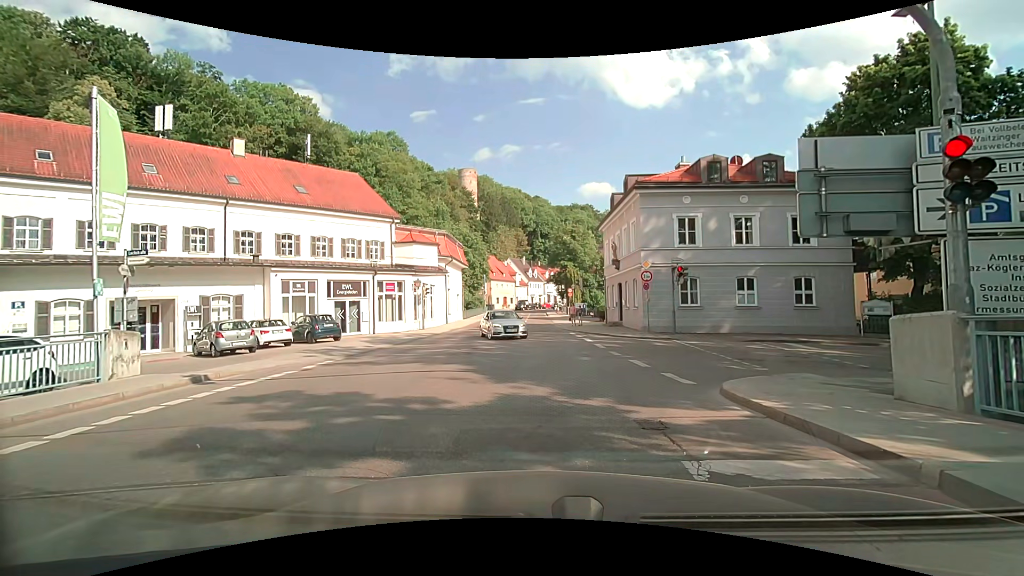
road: residential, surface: asphalt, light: Day
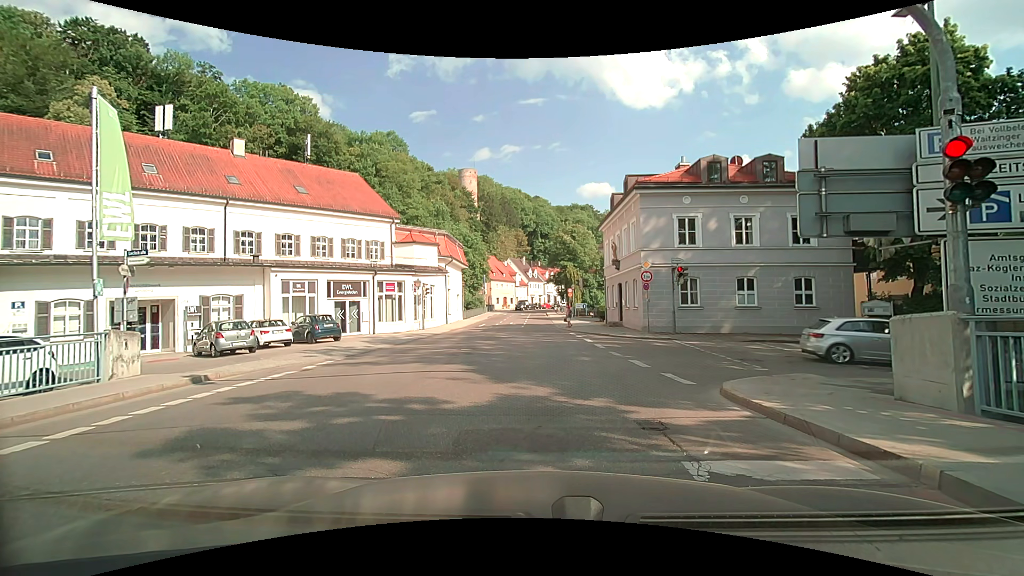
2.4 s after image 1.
(0.0, +0.1) m; 0°
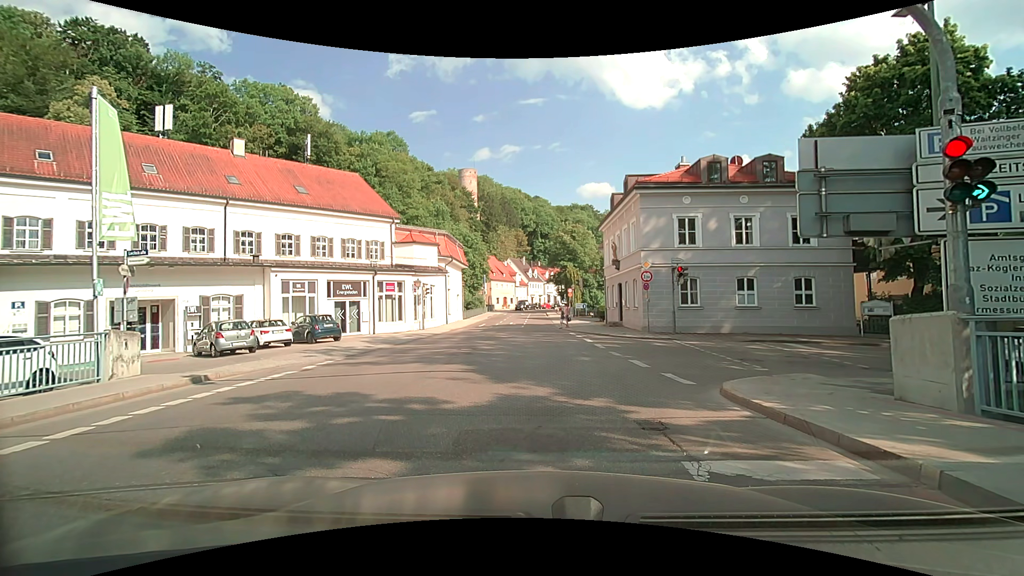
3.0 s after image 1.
(0.0, 0.0) m; 0°
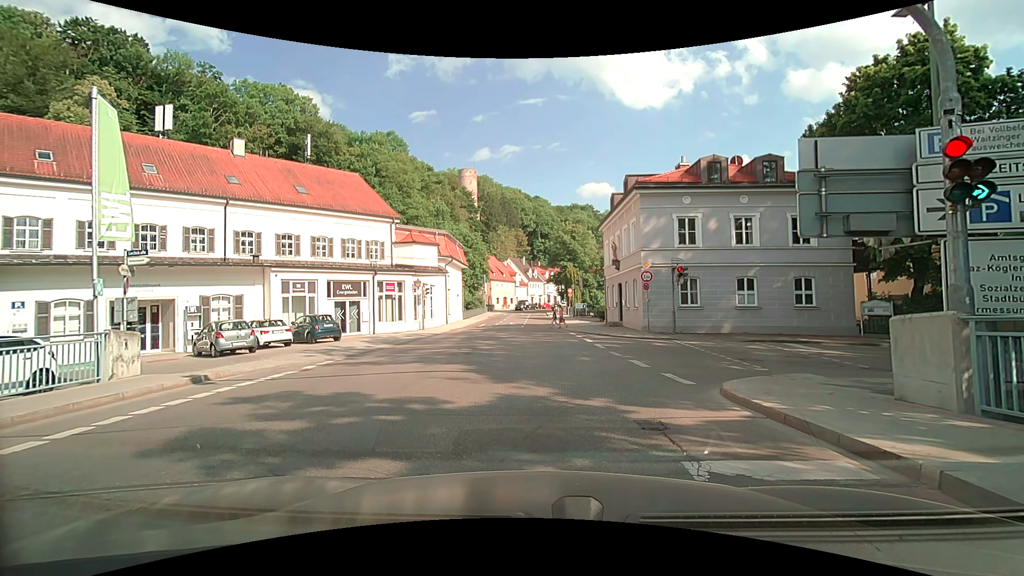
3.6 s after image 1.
(0.0, 0.0) m; 0°
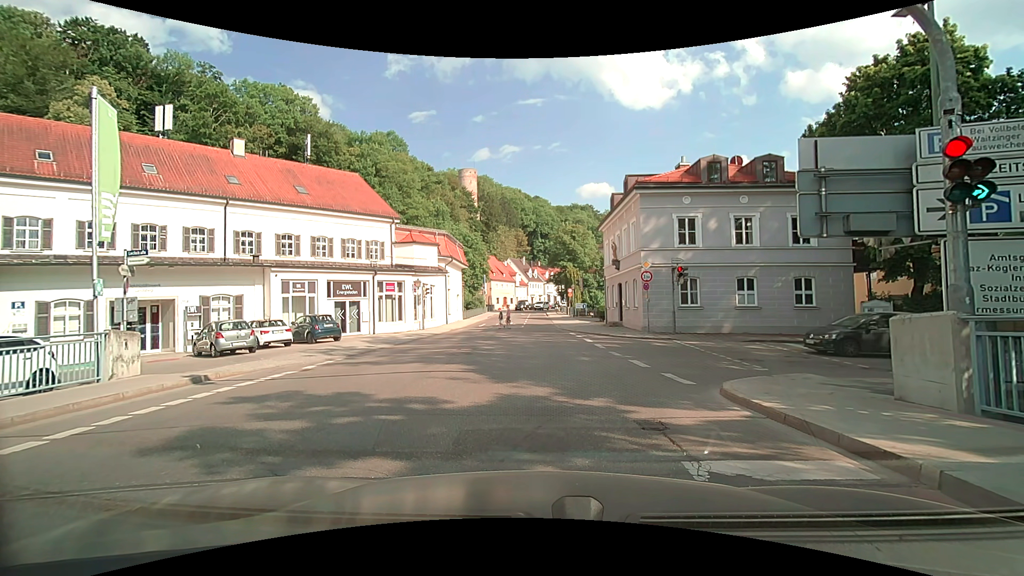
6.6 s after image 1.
(0.0, 0.0) m; 0°
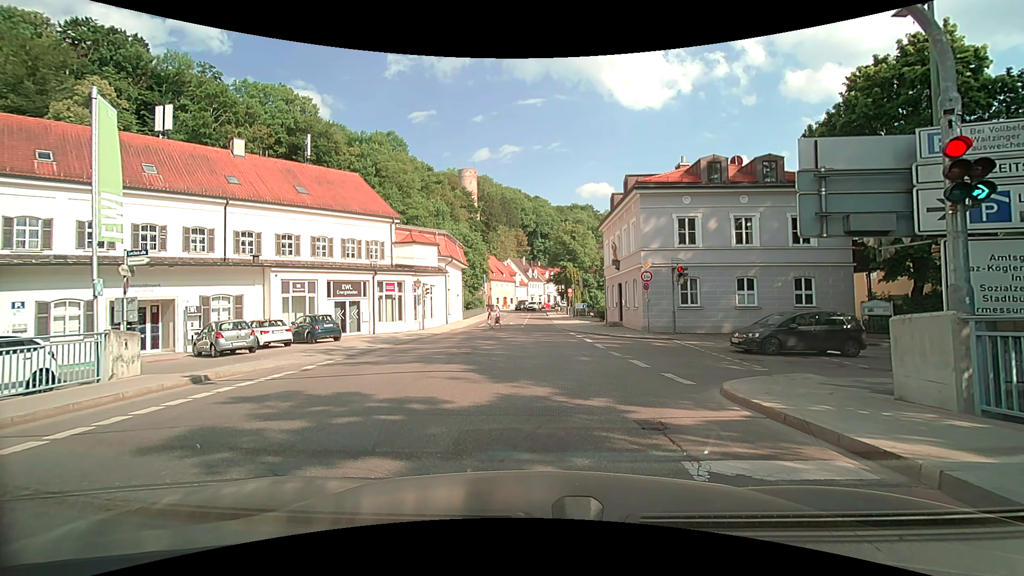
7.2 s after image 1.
(0.0, 0.0) m; 0°
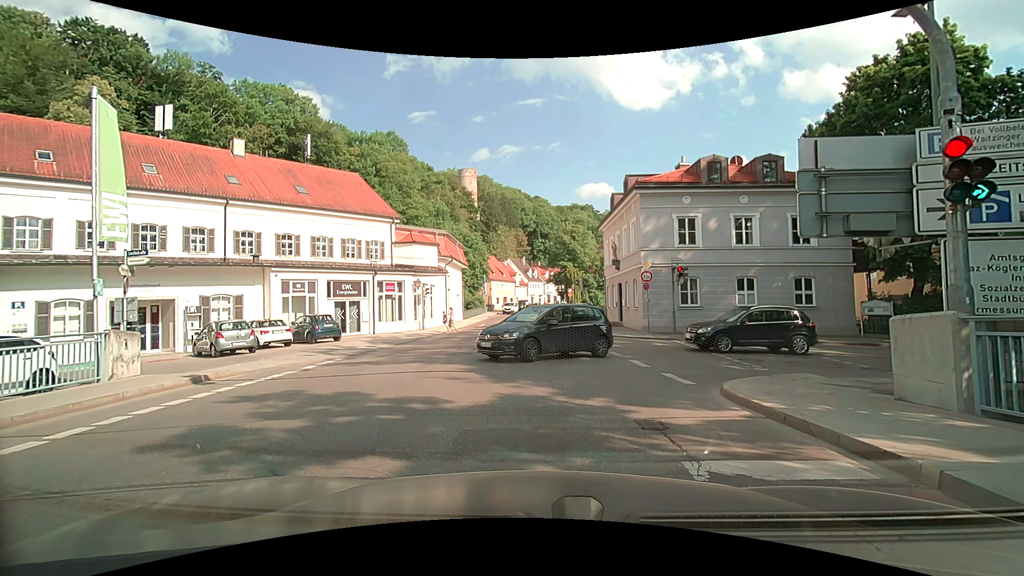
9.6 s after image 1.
(0.0, 0.0) m; 0°
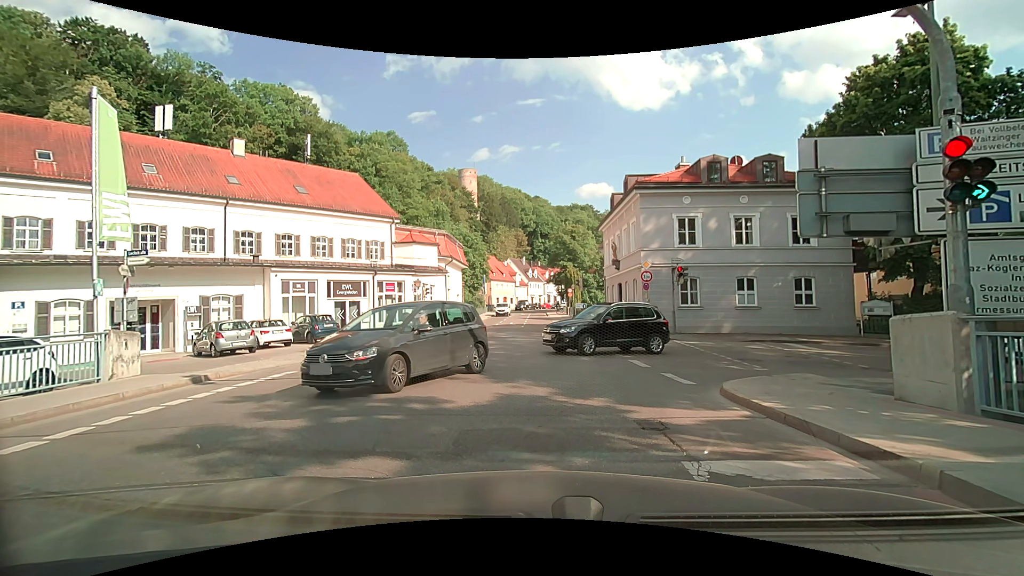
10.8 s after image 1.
(0.0, 0.0) m; 0°
(0, +10) (0, +20) (0, +30) (+1, +40) (+1, +50) (+1, +60) (+1, +70) (+1, +80) (+2, +90) (+3, +100) m
